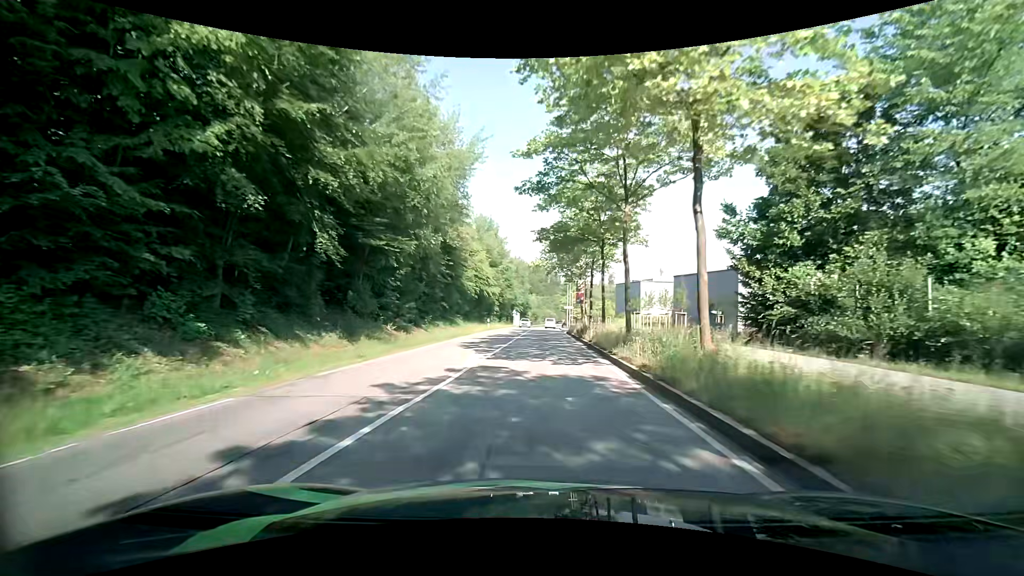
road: secondary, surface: asphalt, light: Day
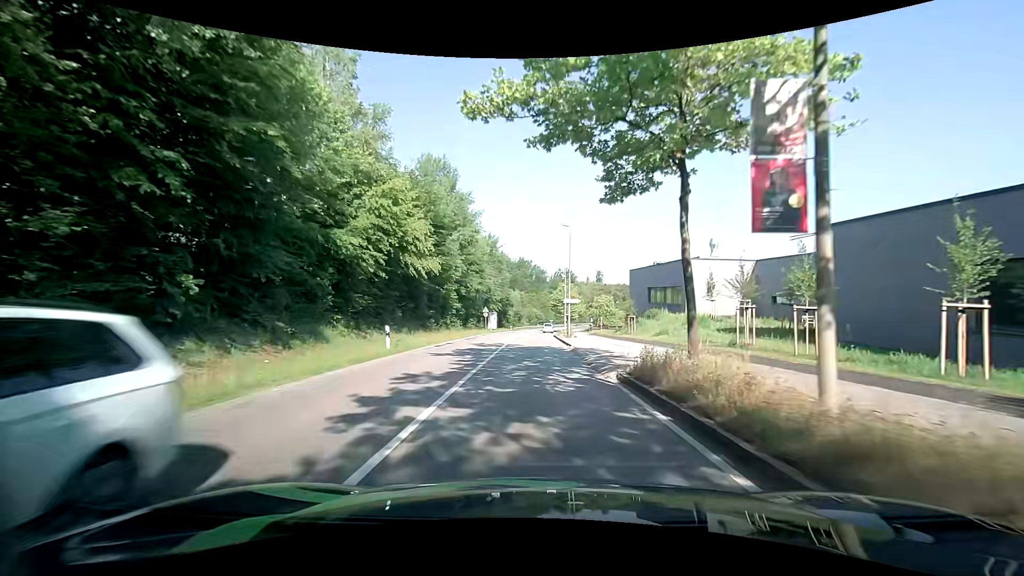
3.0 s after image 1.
(+0.5, +31.8) m; +2°
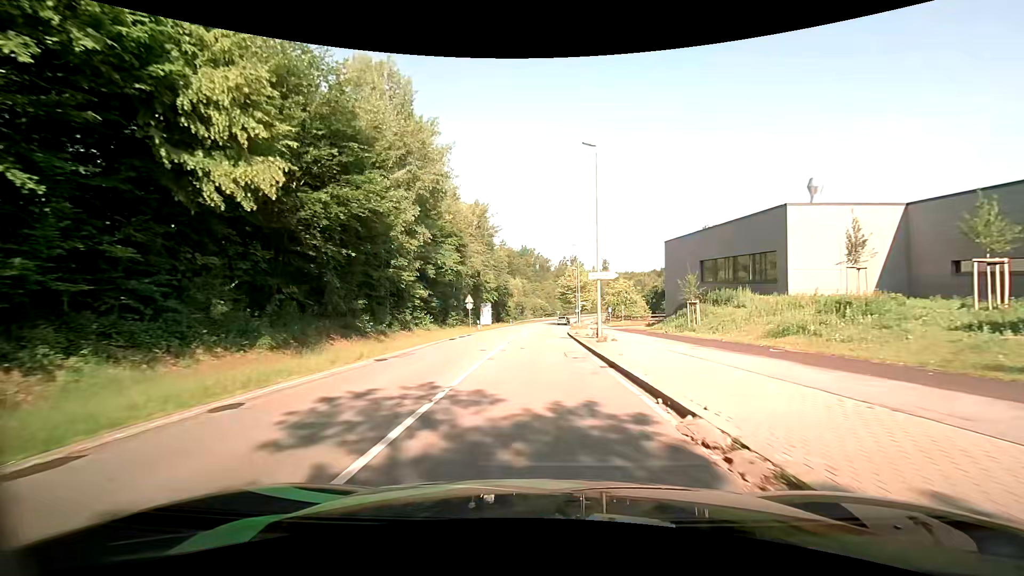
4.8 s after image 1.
(+0.1, +19.6) m; 0°
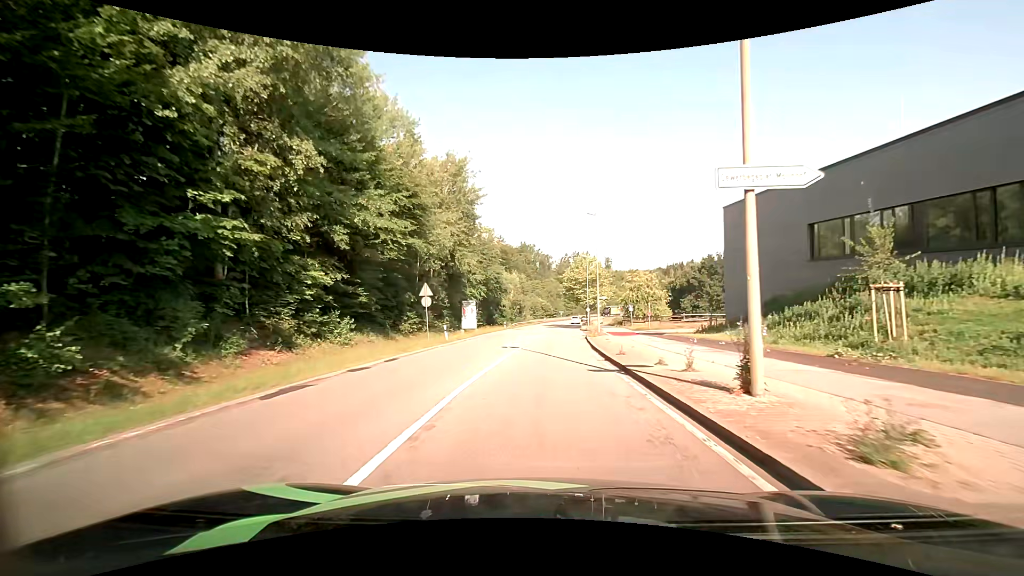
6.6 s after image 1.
(0.0, +18.4) m; 0°
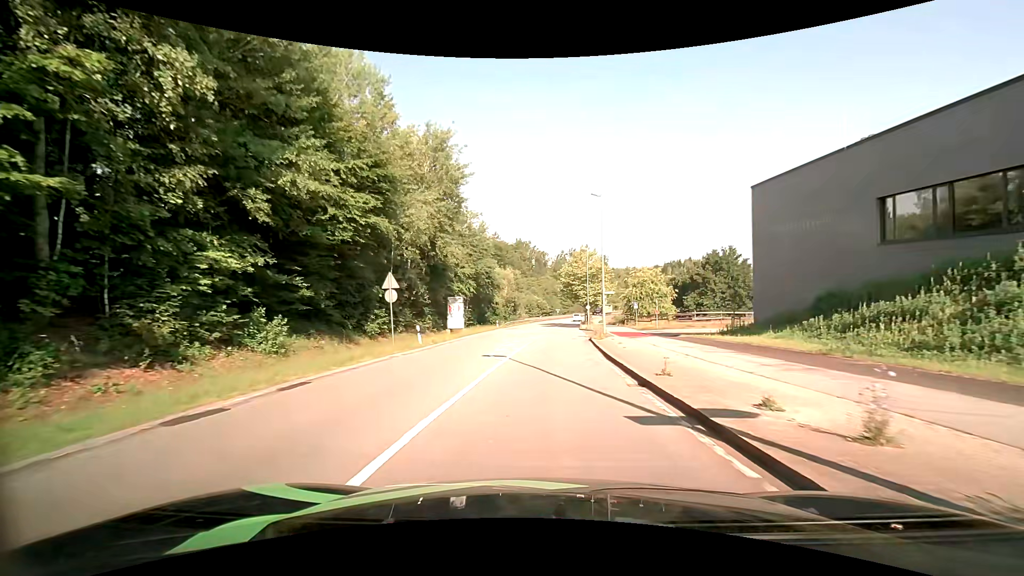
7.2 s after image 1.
(0.0, +6.1) m; 0°
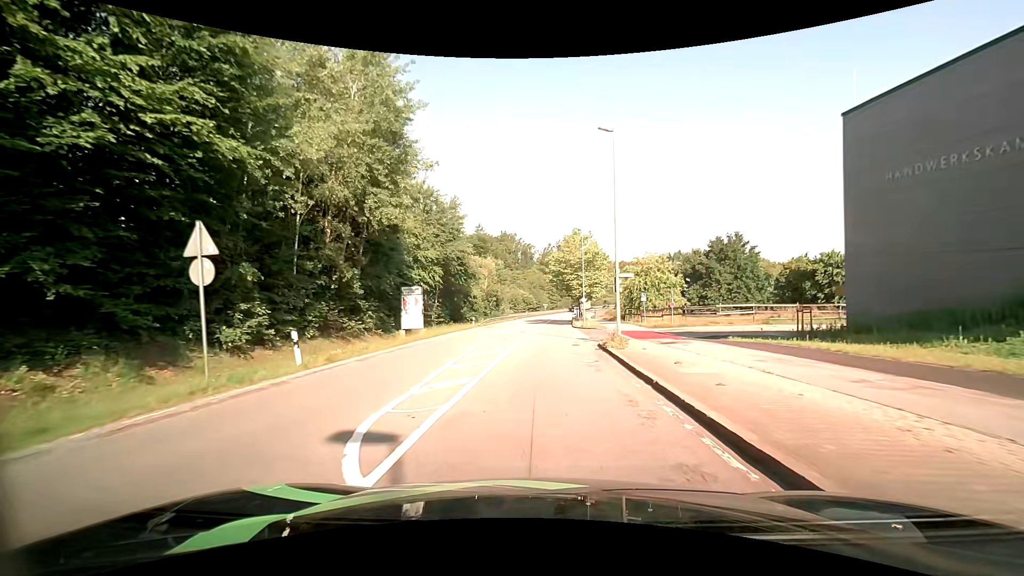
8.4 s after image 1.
(+0.2, +11.8) m; +2°
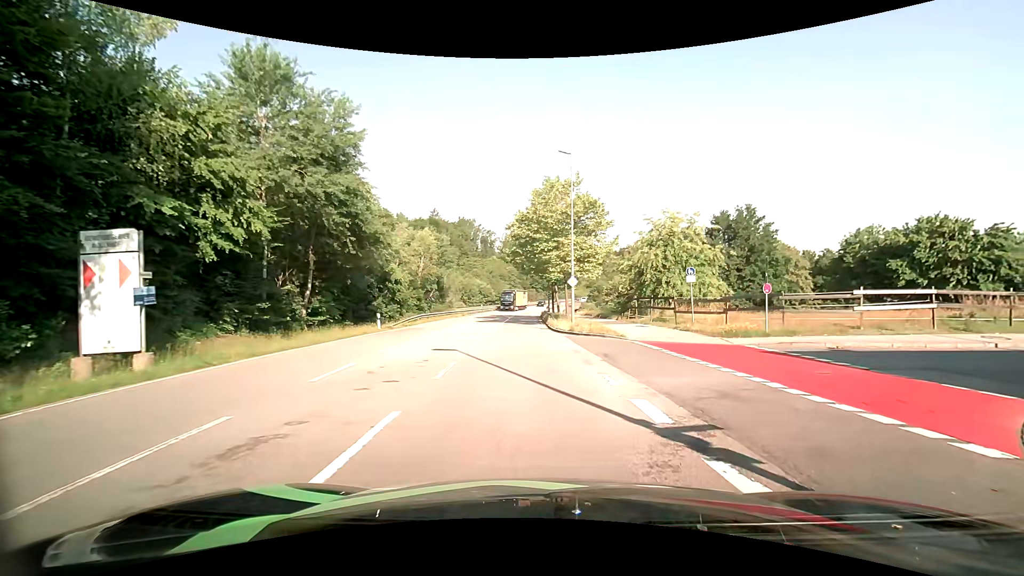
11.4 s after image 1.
(+0.2, +22.7) m; +5°
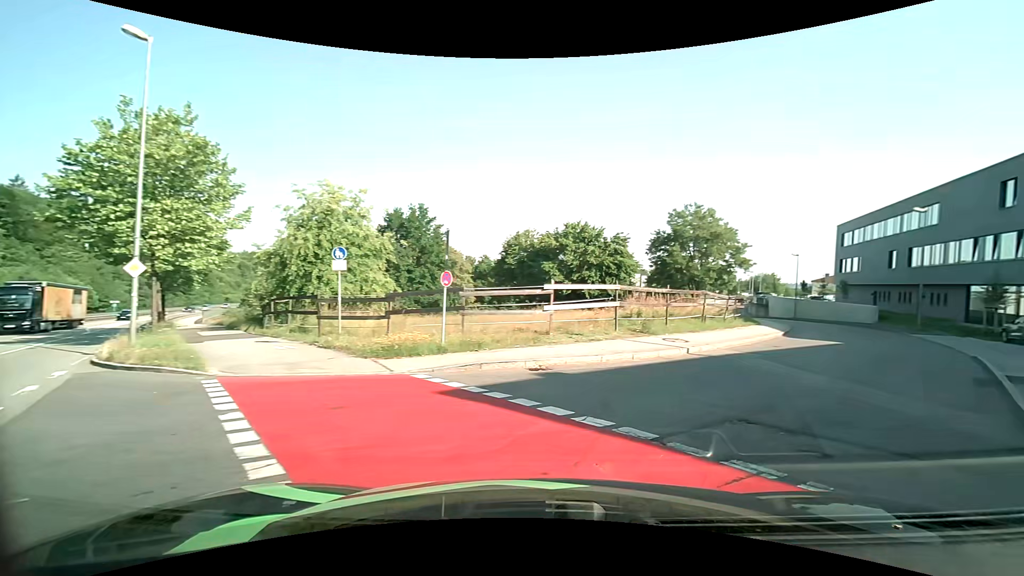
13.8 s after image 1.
(+2.2, +9.3) m; +35°
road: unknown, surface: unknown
